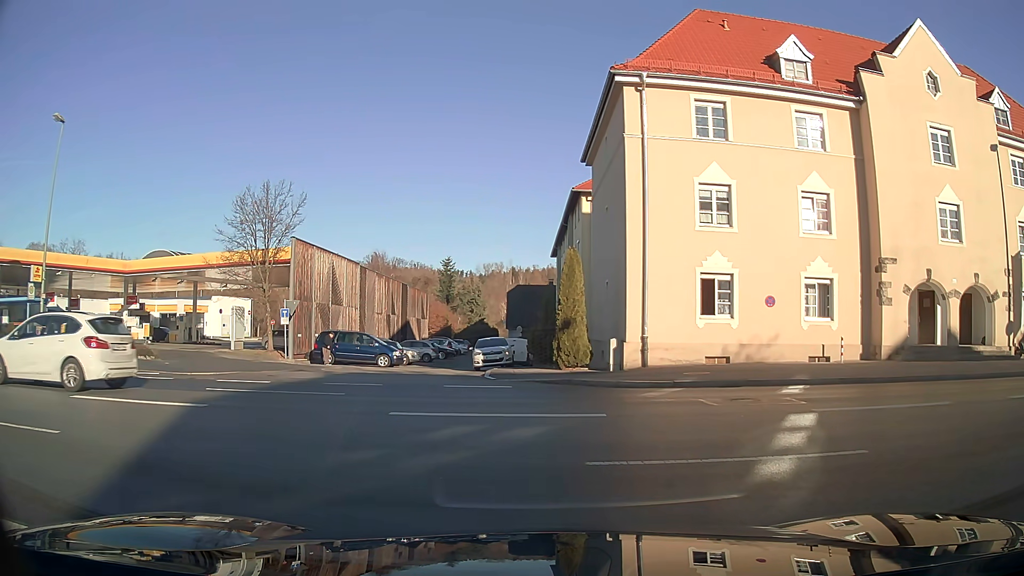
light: Day
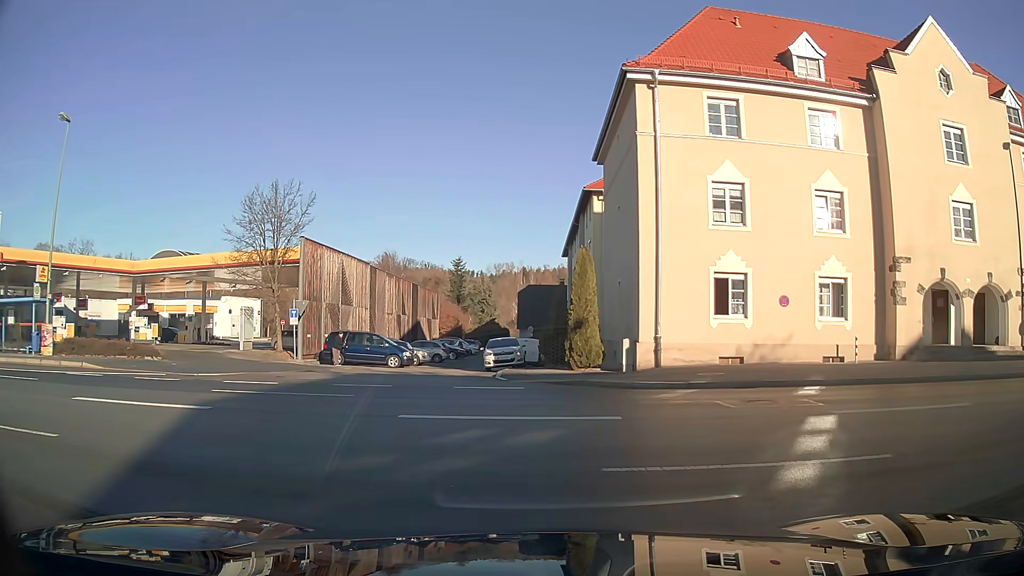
(0.0, +0.3) m; 0°
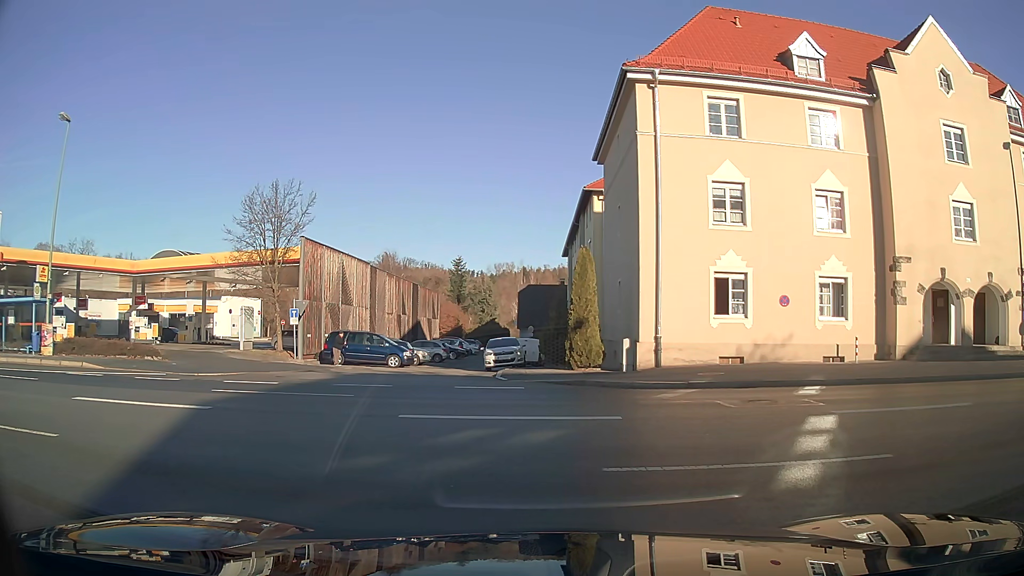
(0.0, +0.1) m; 0°
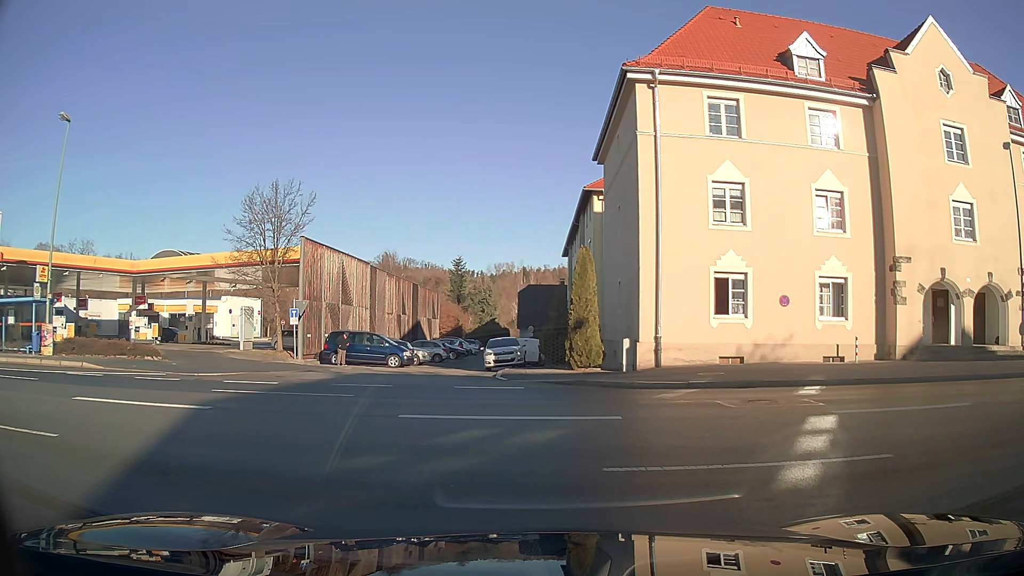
(0.0, 0.0) m; 0°
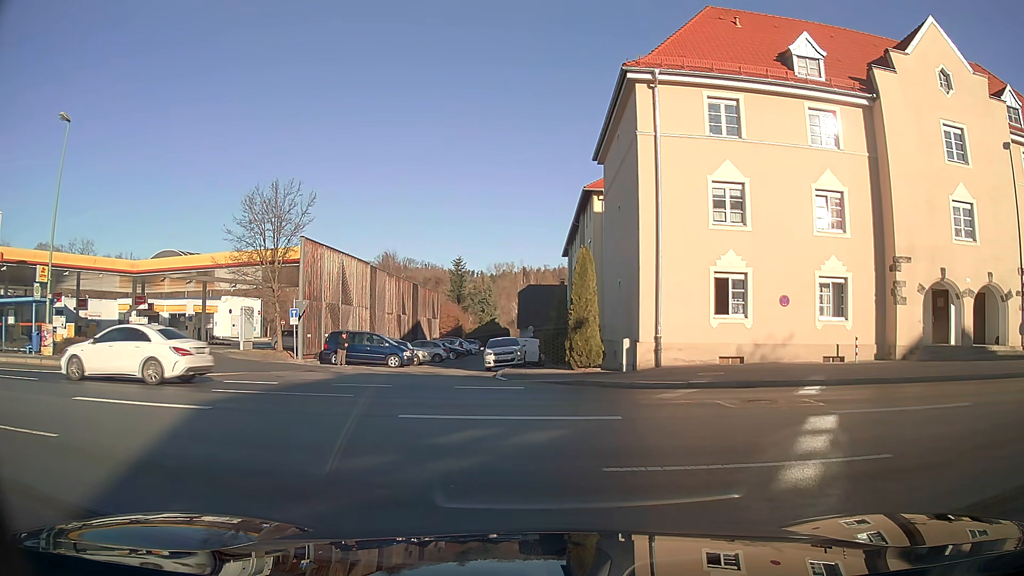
(0.0, 0.0) m; 0°
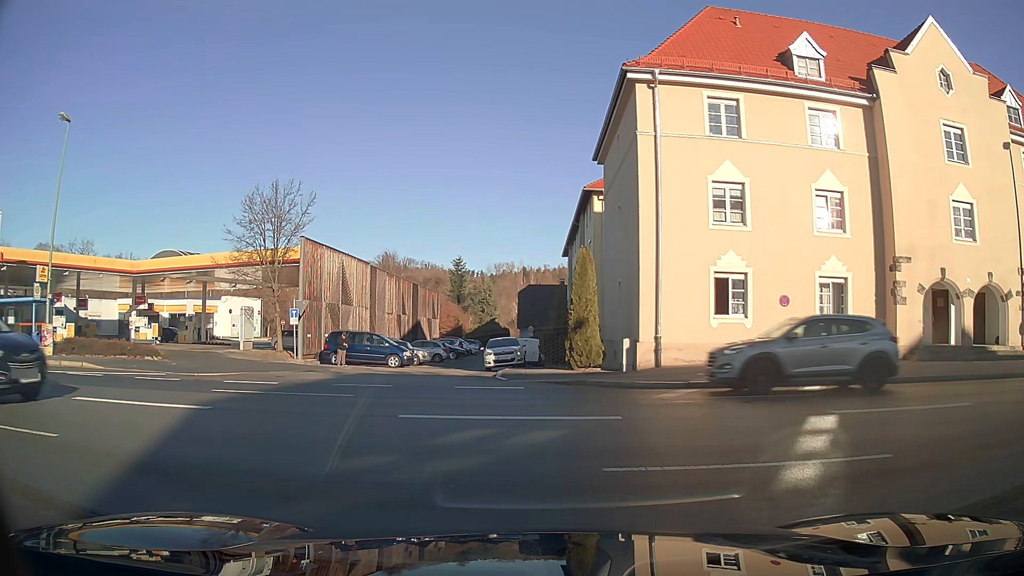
(0.0, 0.0) m; 0°
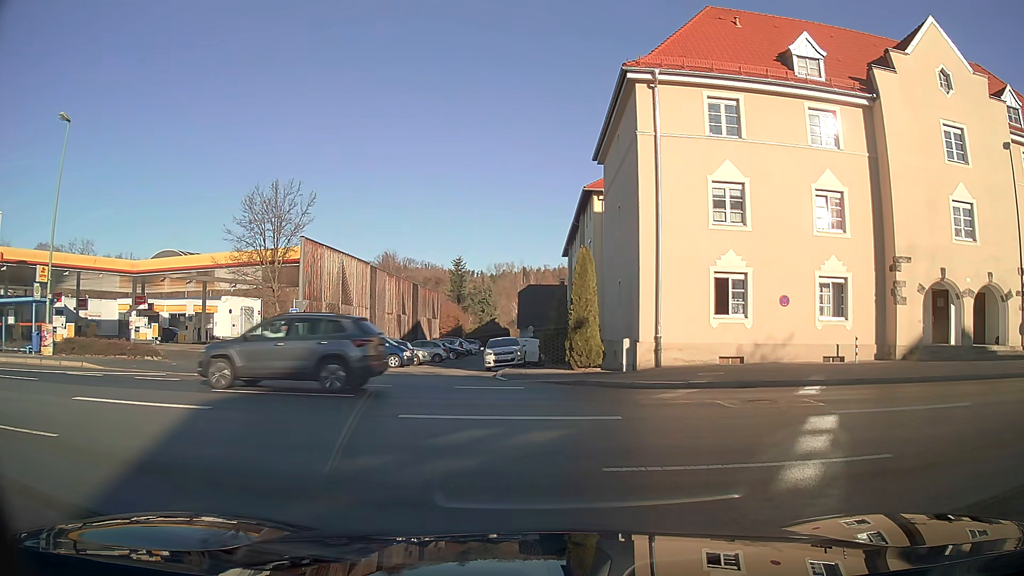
(0.0, 0.0) m; 0°
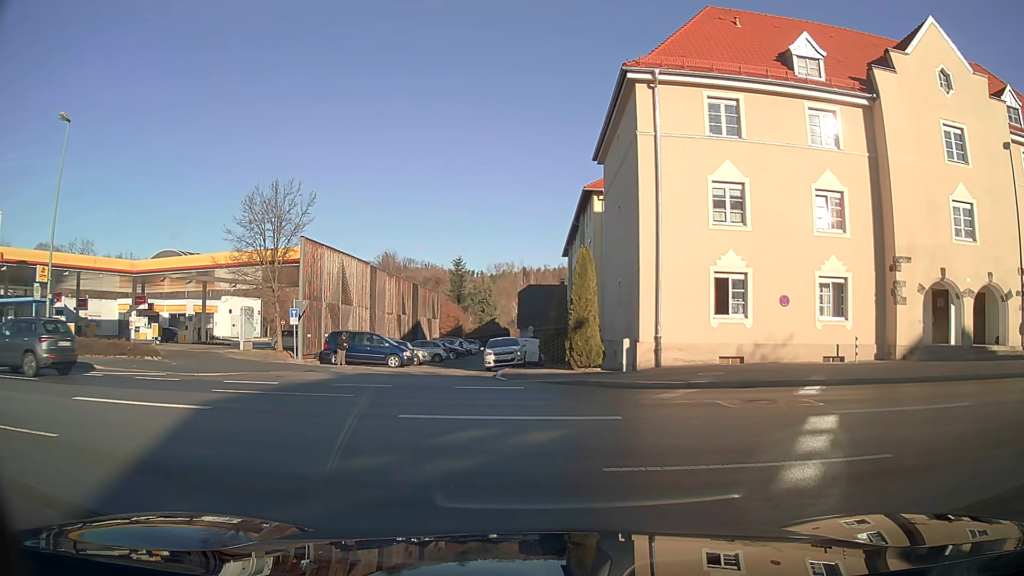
(0.0, 0.0) m; 0°
